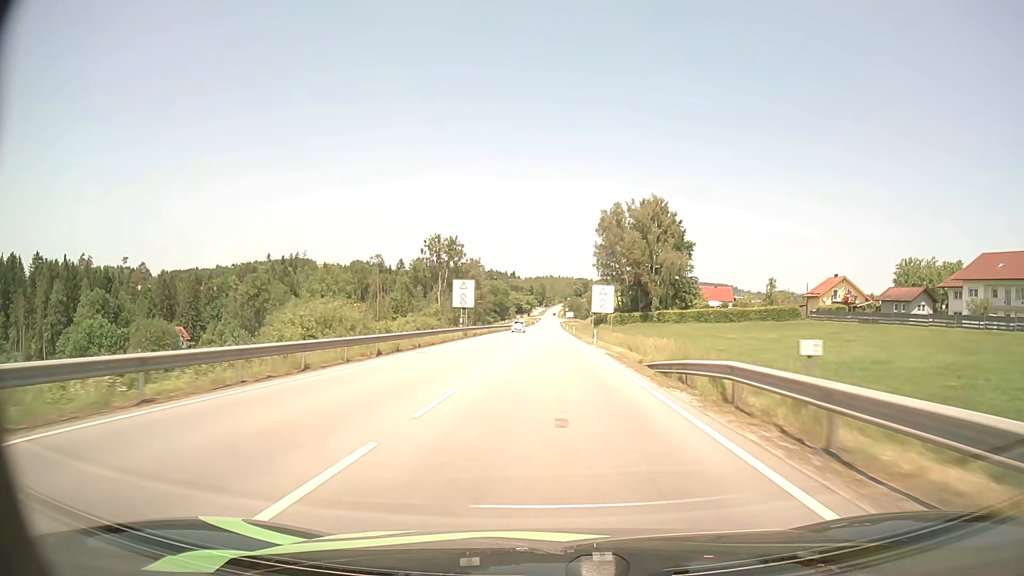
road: primary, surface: asphalt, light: Day
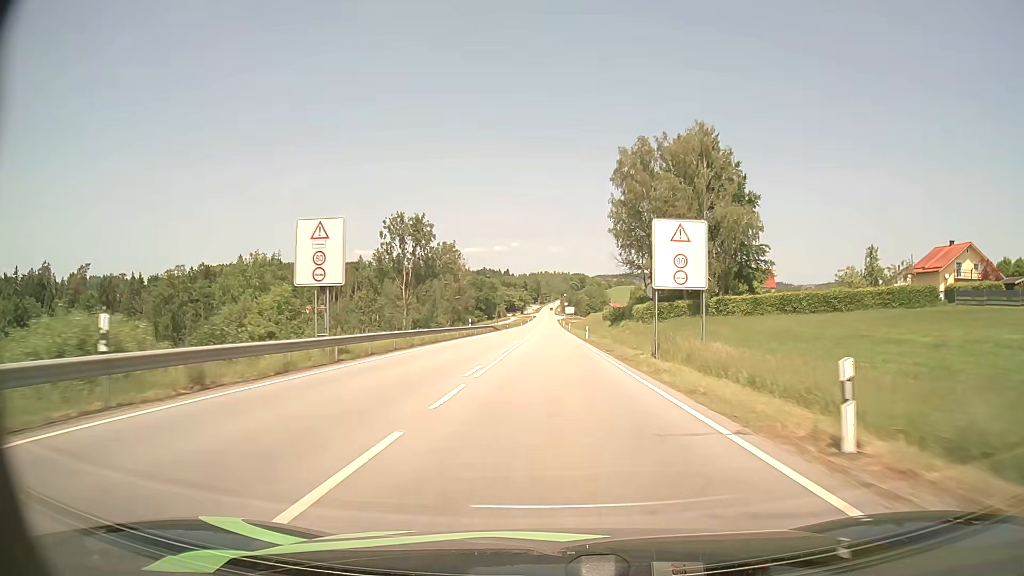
(+0.3, +41.4) m; +1°
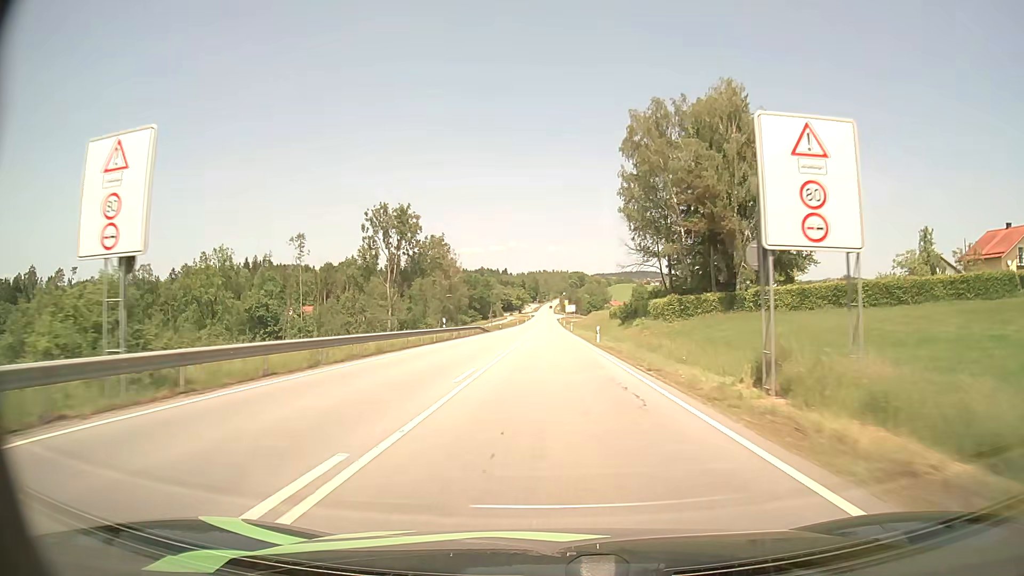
(0.0, +13.5) m; 0°
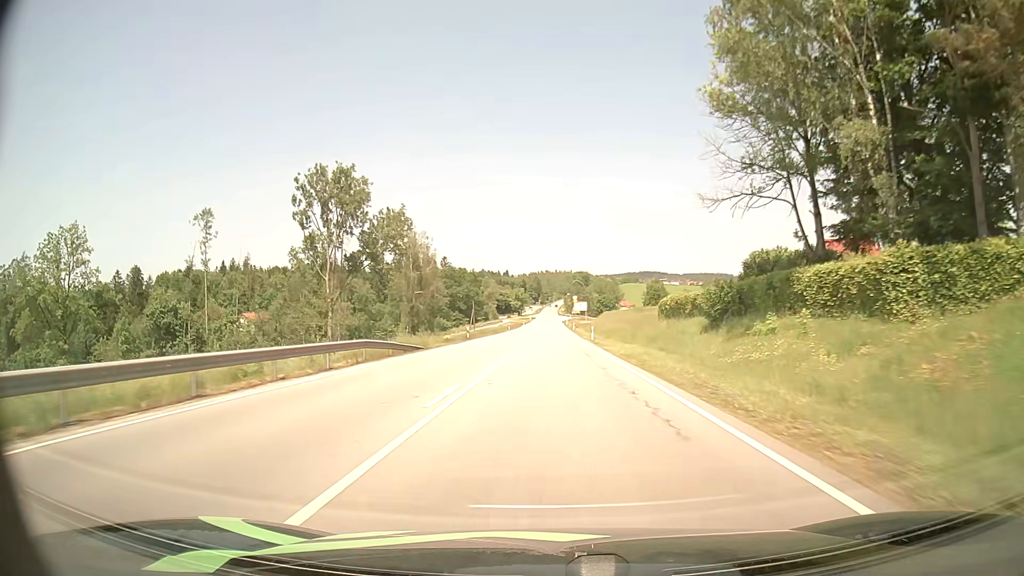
(0.0, +39.8) m; 0°
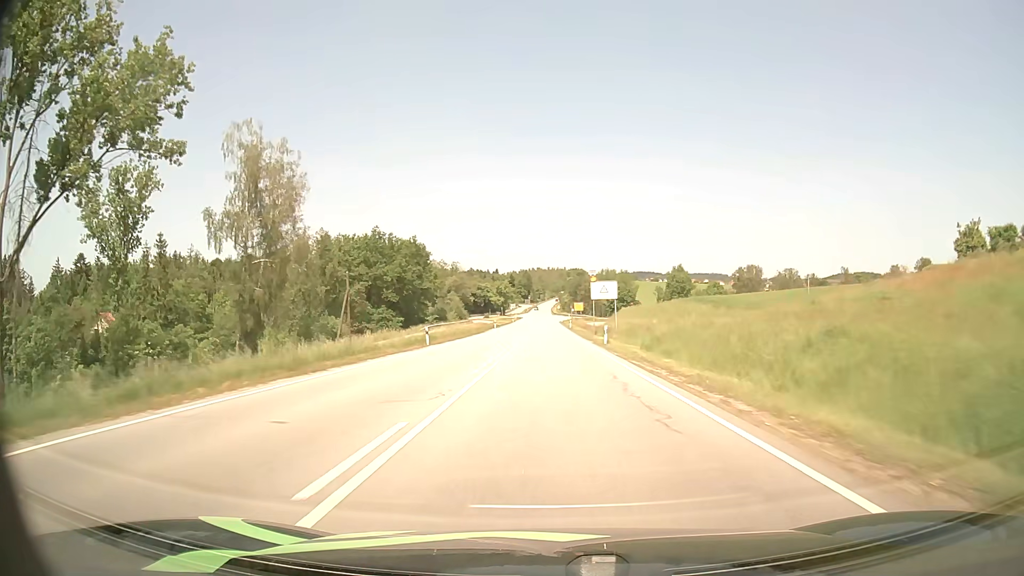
(+0.2, +65.8) m; +1°
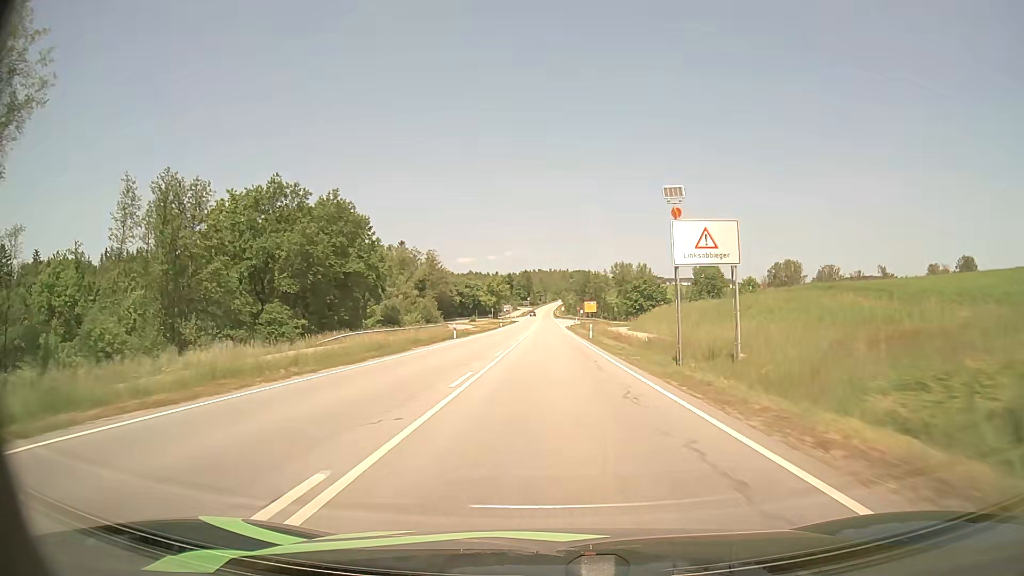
(-0.1, +39.0) m; 0°
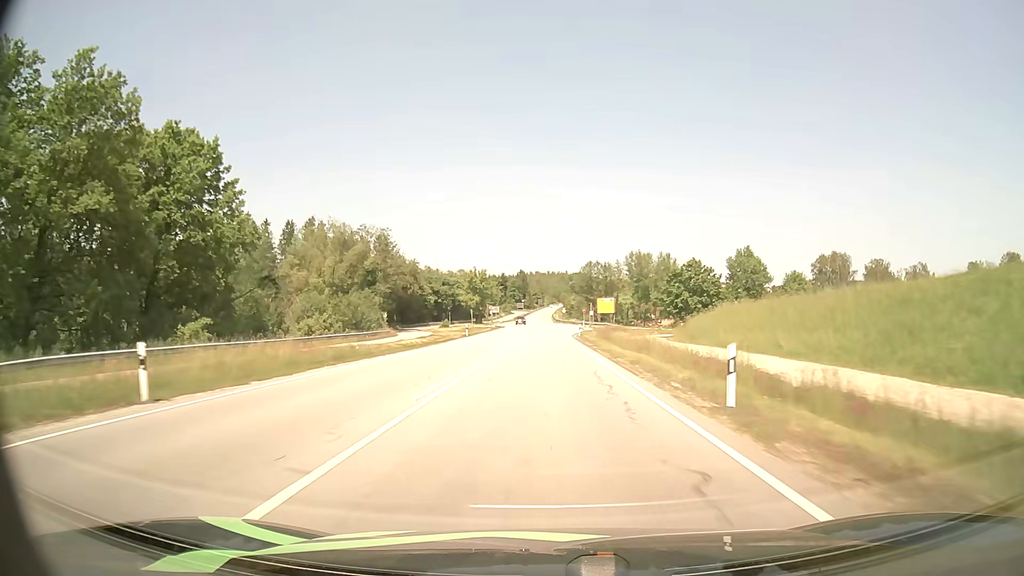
(+0.2, +38.3) m; 0°
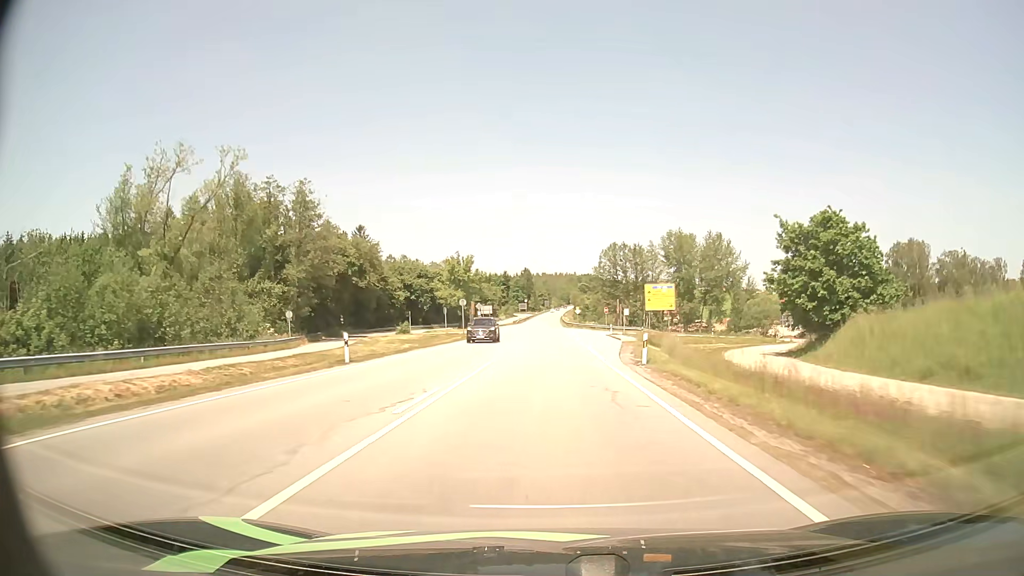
(-0.2, +37.7) m; -1°
(0, +10) (0, +20) (0, +30) (0, +40) (0, +50) (0, +60) (0, +70) (0, +80) (0, +90) (0, +100) m
